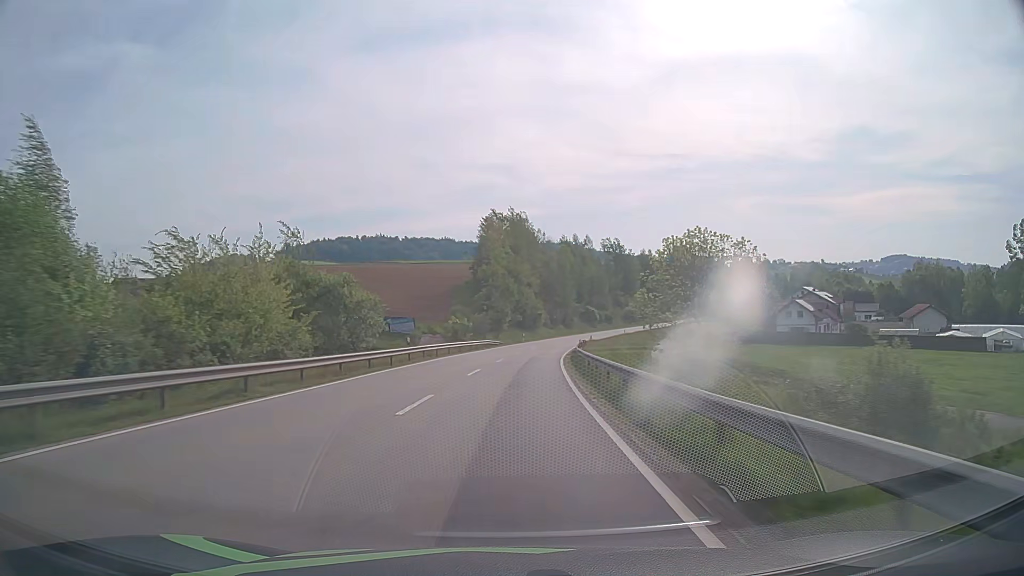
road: secondary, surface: asphalt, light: Day
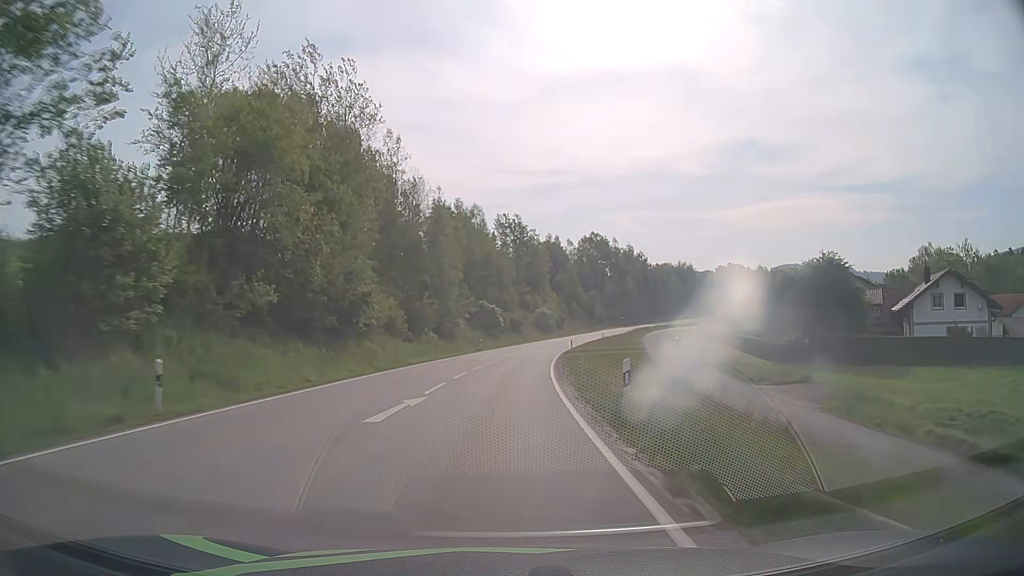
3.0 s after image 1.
(+6.5, +72.1) m; +10°
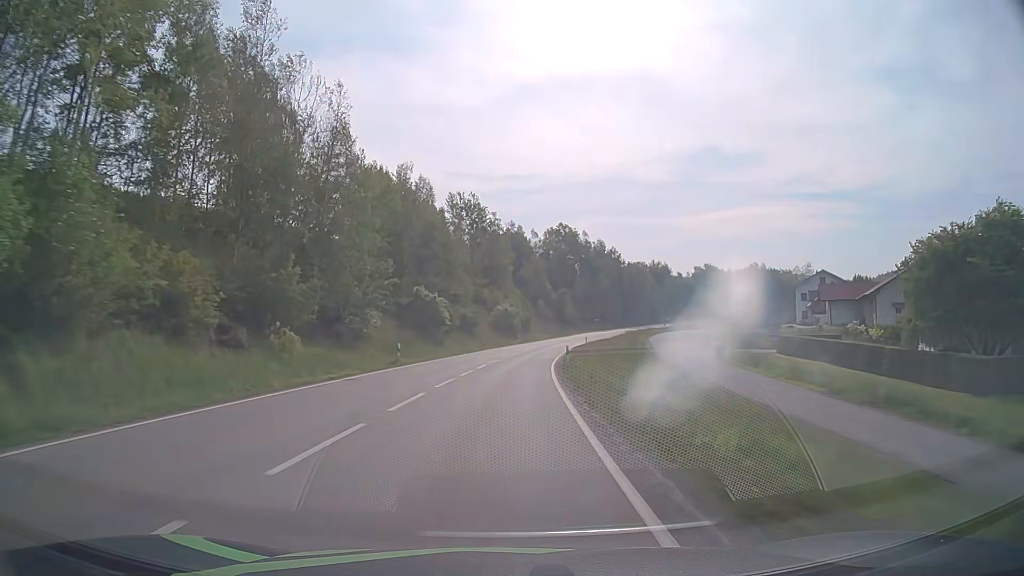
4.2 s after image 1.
(+0.9, +28.7) m; +4°
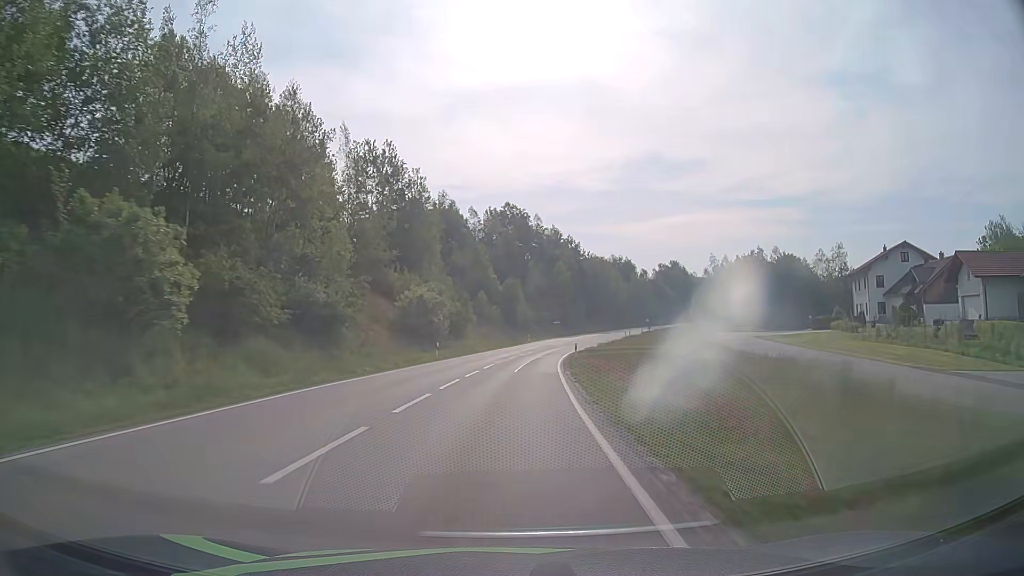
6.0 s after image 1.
(+2.1, +42.4) m; +5°
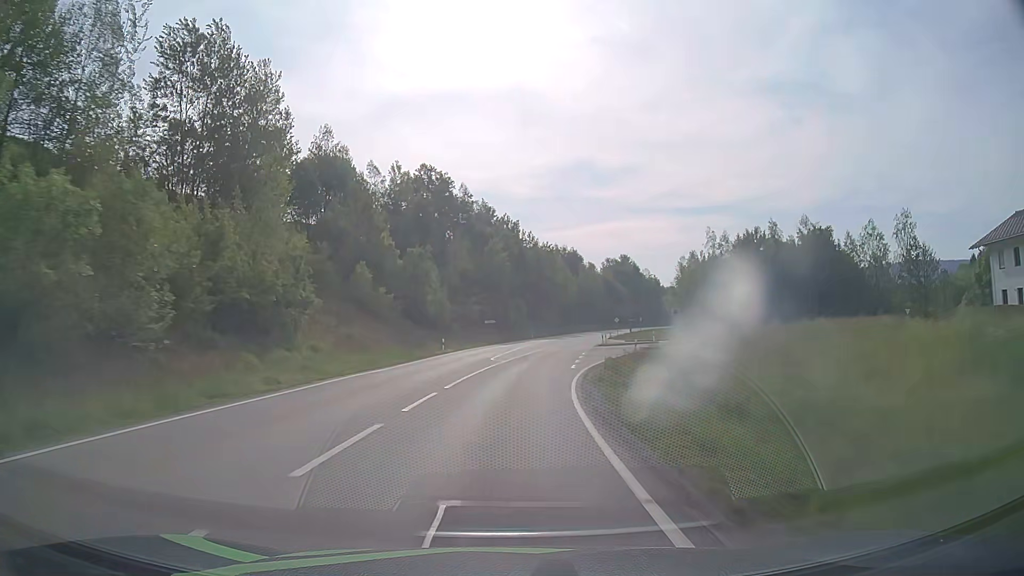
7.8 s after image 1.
(+2.1, +41.6) m; +6°
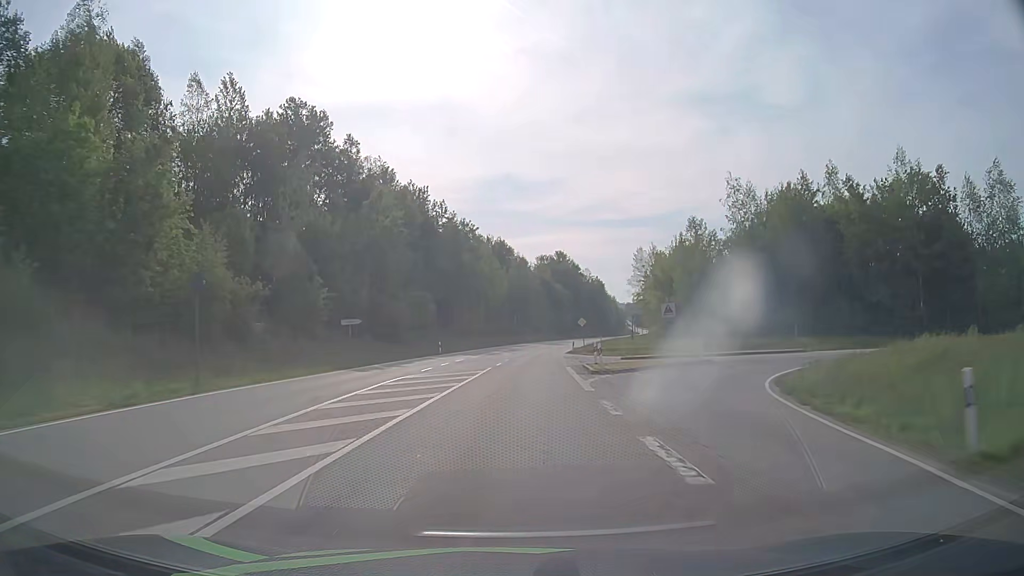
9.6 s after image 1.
(+2.7, +40.9) m; +6°
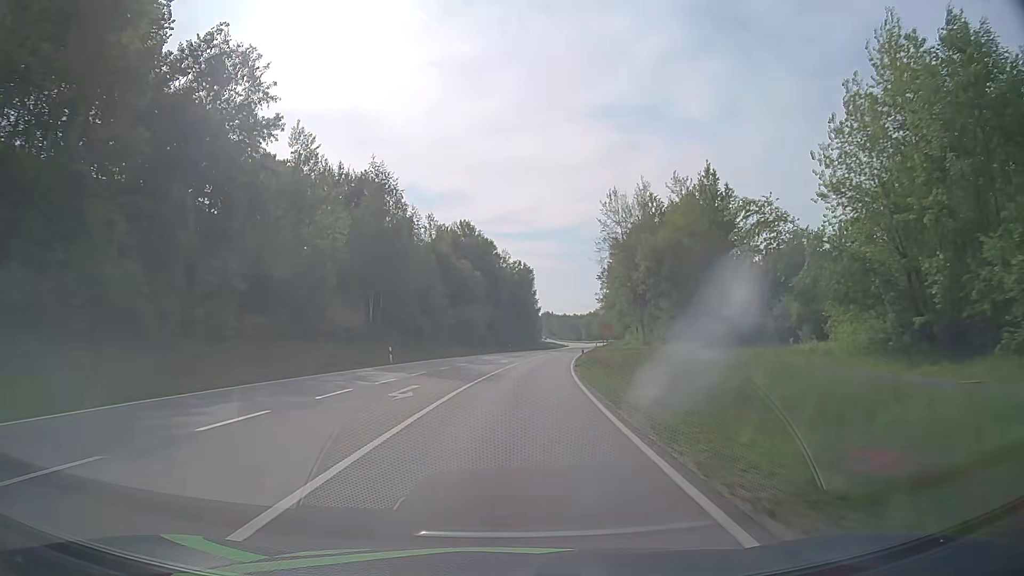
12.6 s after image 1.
(+4.6, +67.7) m; +8°
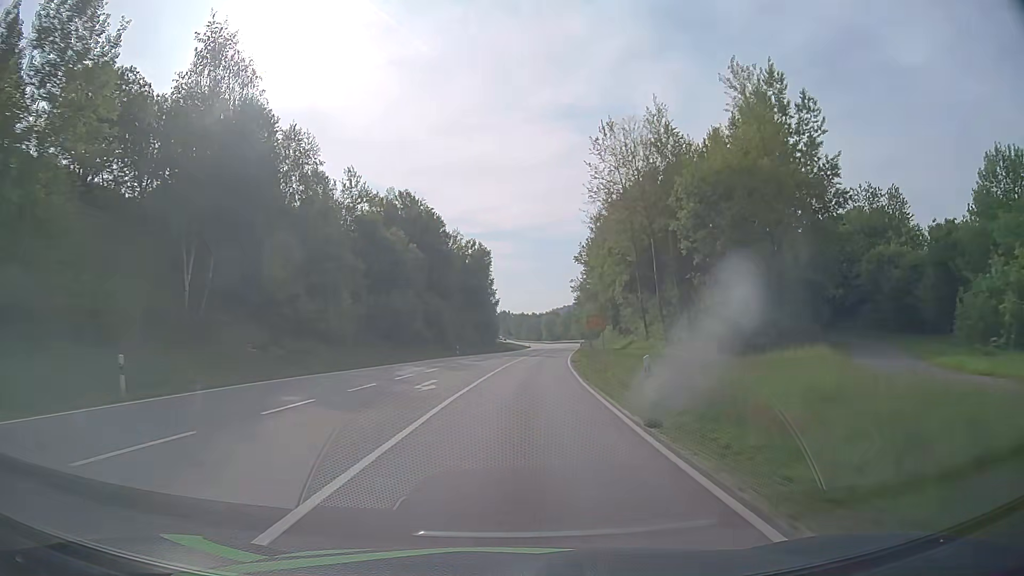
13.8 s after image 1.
(+1.0, +27.1) m; +4°
(0, +10) (0, +20) (+1, +30) (+2, +40) (+2, +50) (+3, +60) (+5, +70) (+6, +80) (+7, +90) (+8, +100) m
